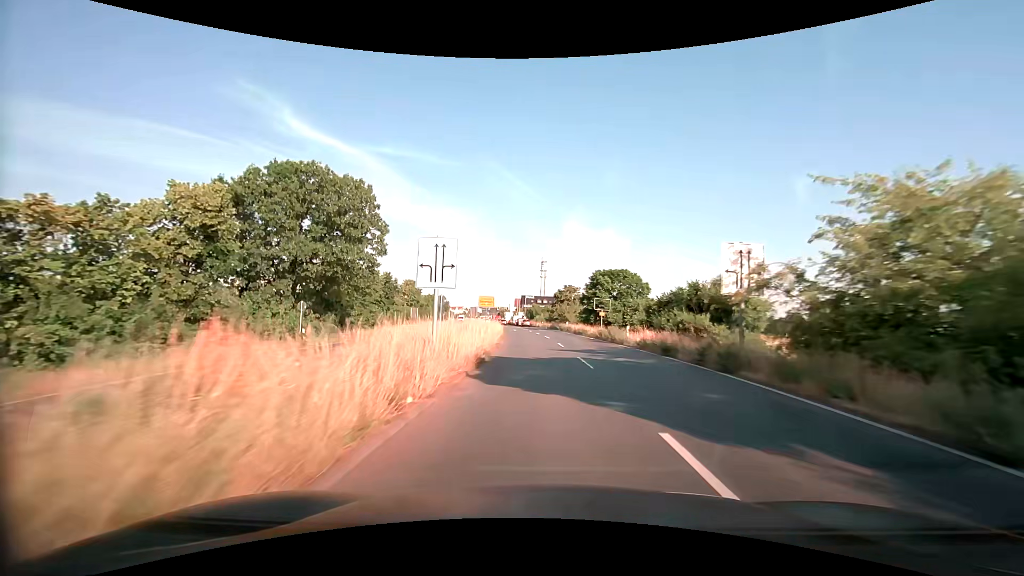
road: primary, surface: asphalt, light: Day
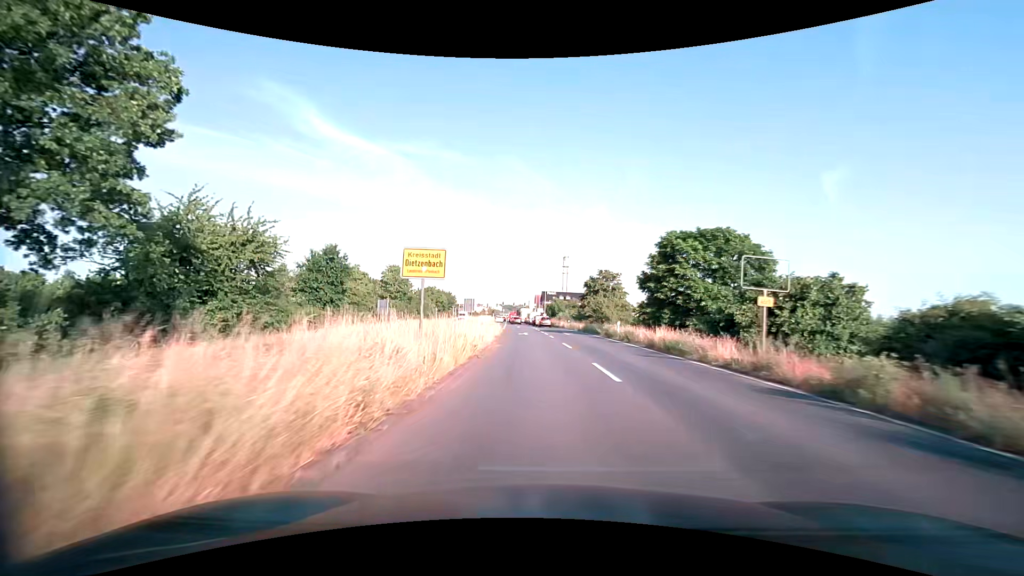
(-0.4, +27.2) m; -2°
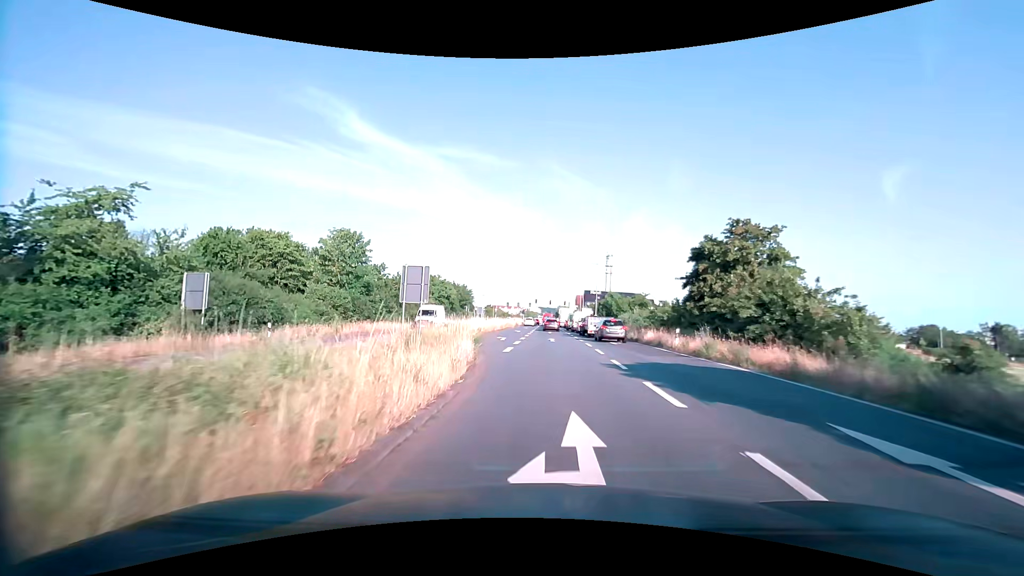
(-1.4, +37.8) m; -5°
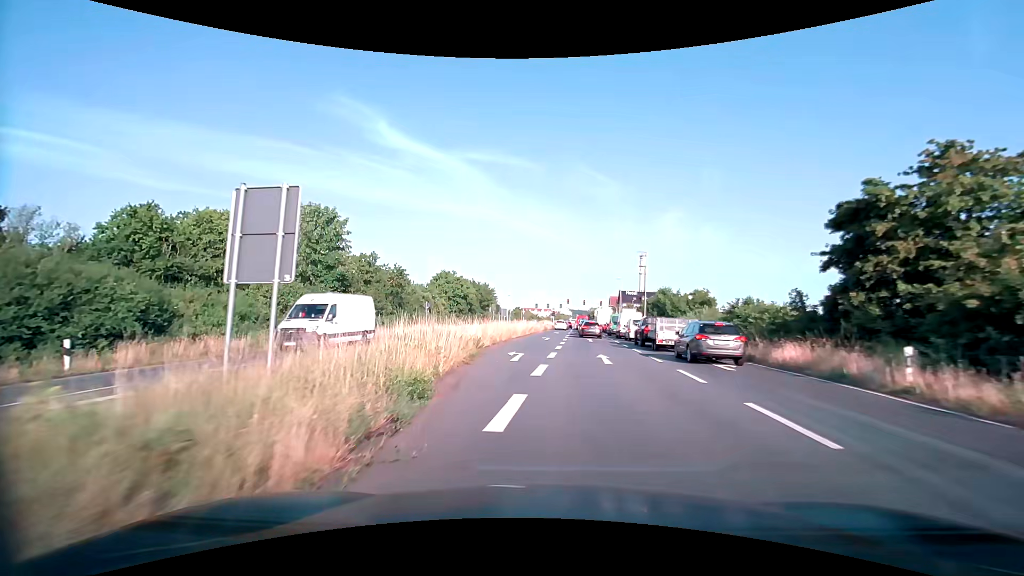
(-0.4, +14.0) m; -3°
